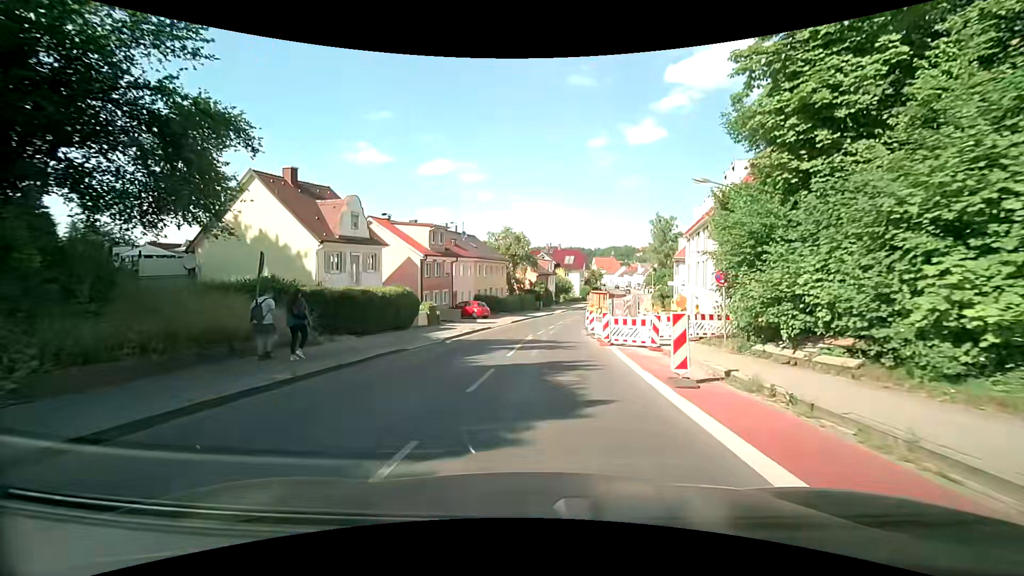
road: secondary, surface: asphalt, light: Day
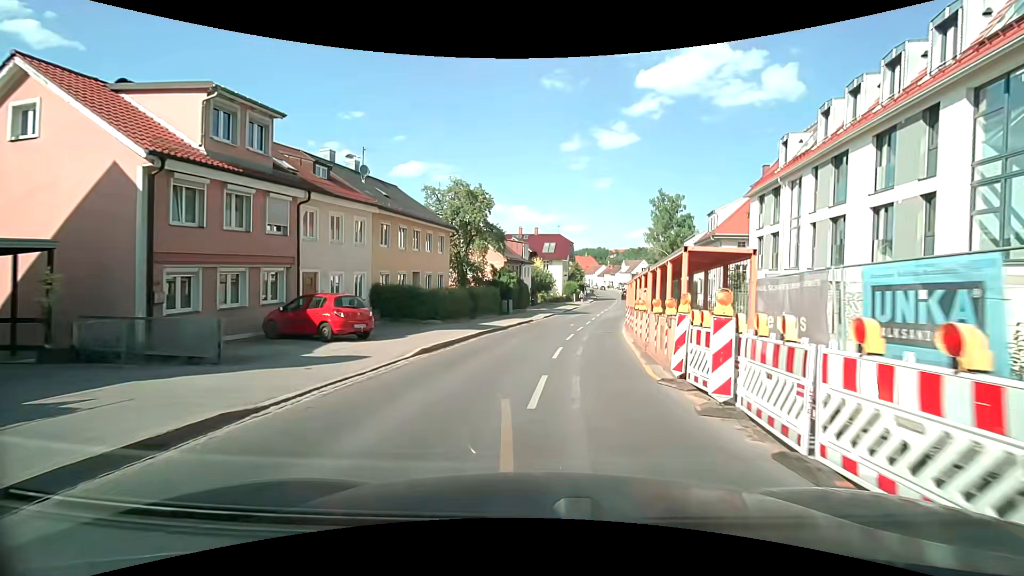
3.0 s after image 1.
(+0.4, +25.7) m; +3°
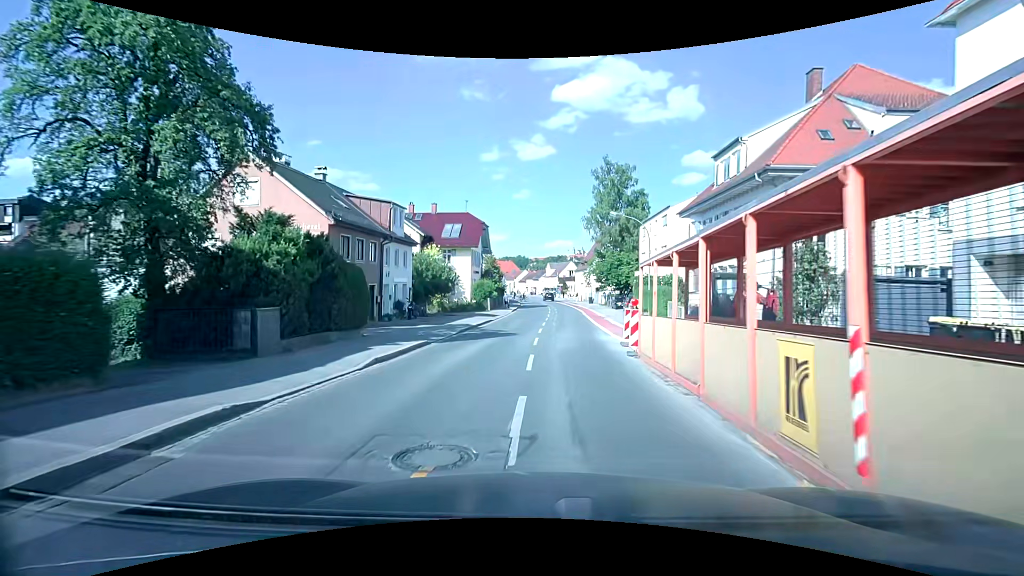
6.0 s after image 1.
(+2.3, +26.2) m; +9°
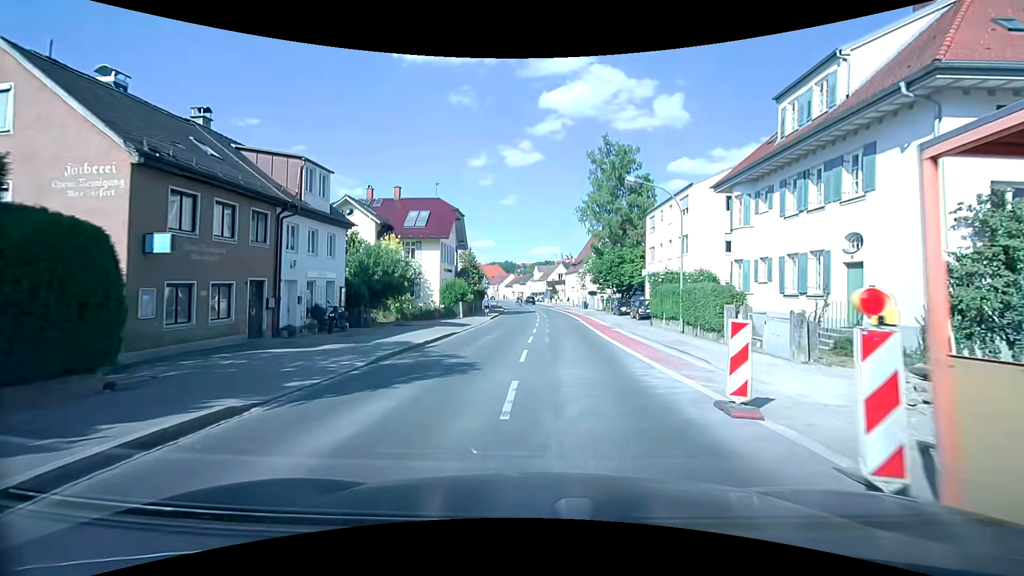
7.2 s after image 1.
(+0.1, +10.3) m; +1°
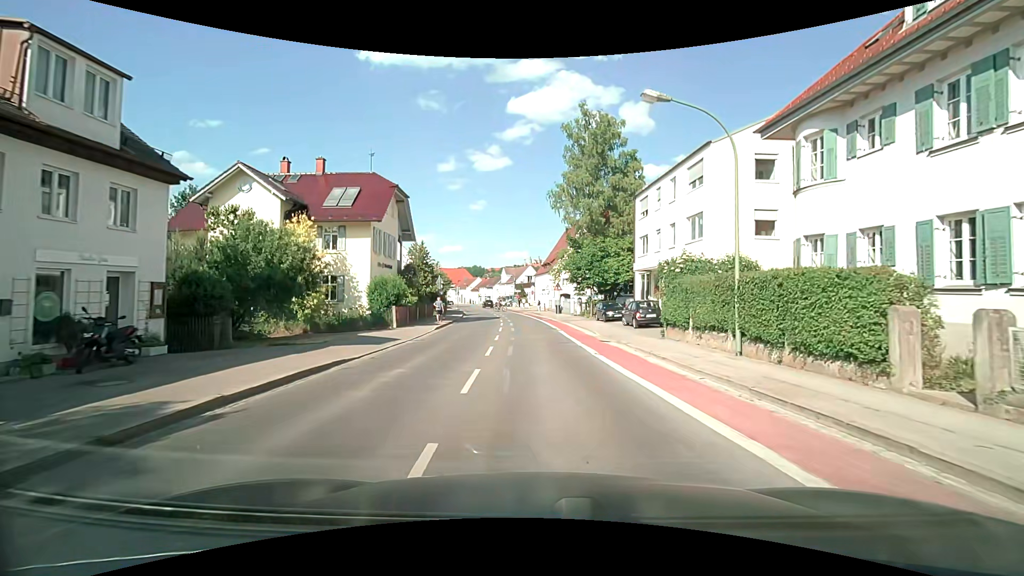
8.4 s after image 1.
(+0.4, +10.1) m; +4°
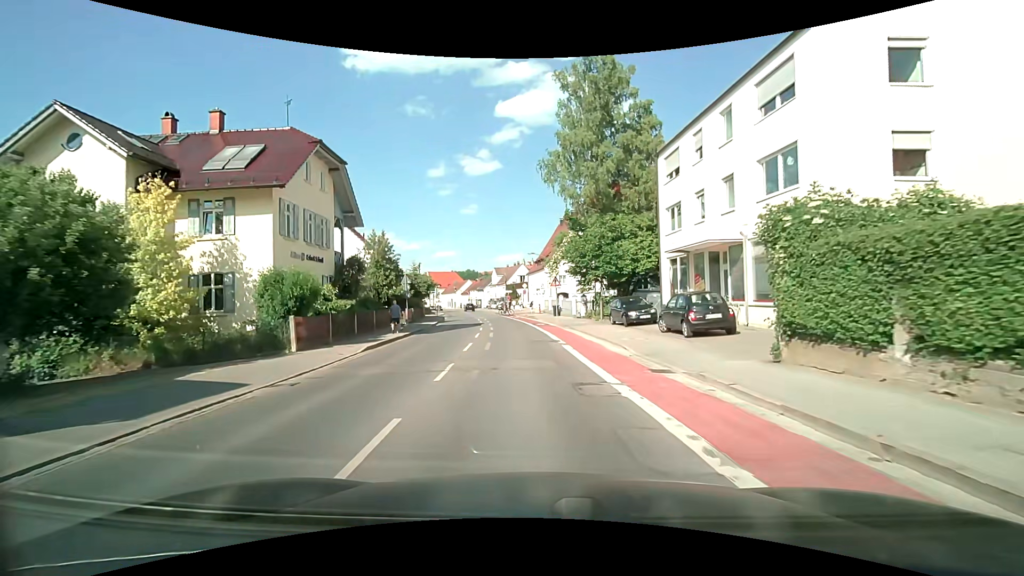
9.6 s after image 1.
(+0.1, +10.8) m; 0°
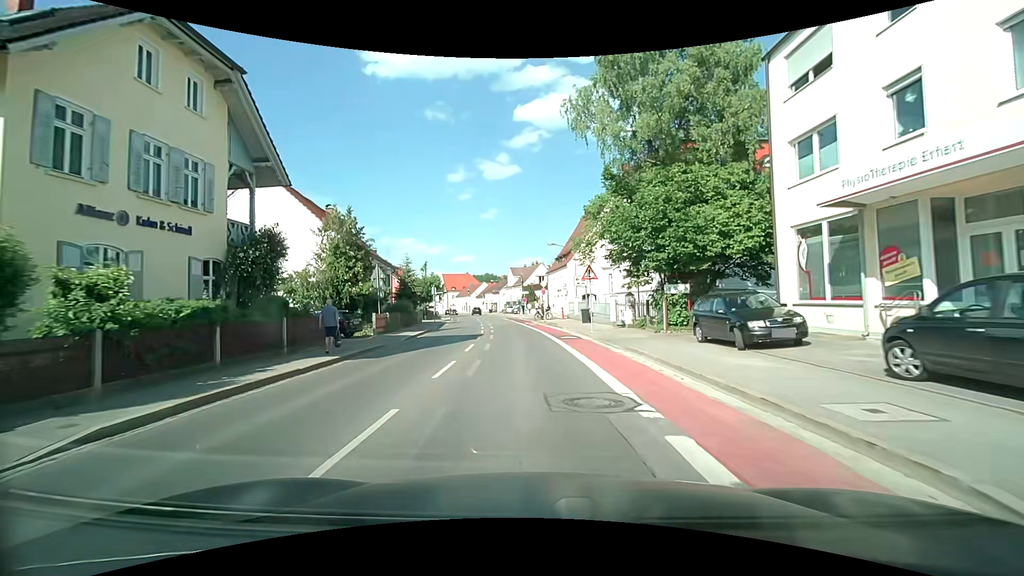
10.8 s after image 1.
(-0.2, +11.8) m; -1°
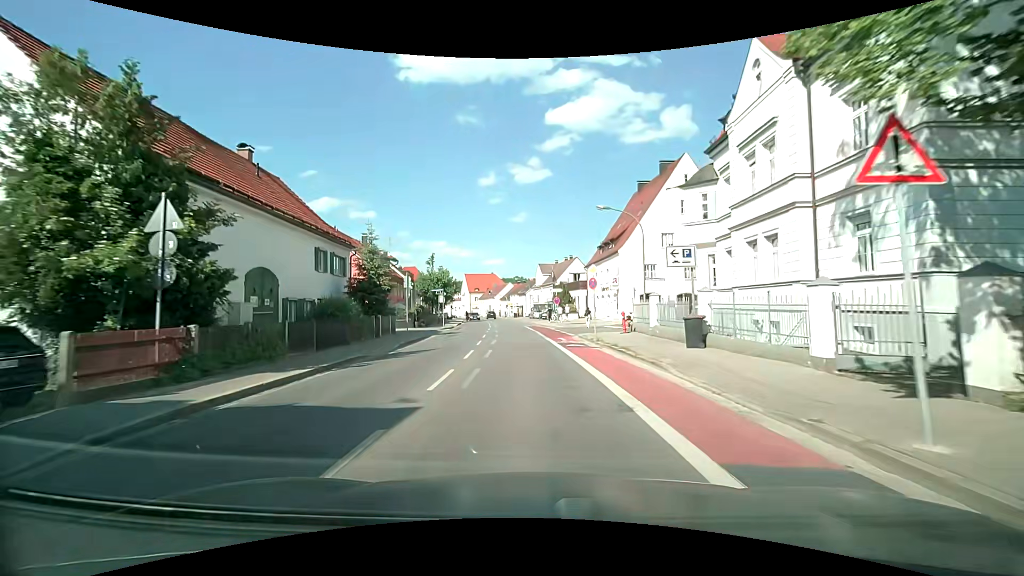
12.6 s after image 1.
(-0.8, +19.1) m; -3°
(0, +10) (-1, +20) (-2, +30) (-2, +40) (-3, +50) (-4, +60) (-6, +70) (-7, +80) (-9, +90) (-10, +99) m
